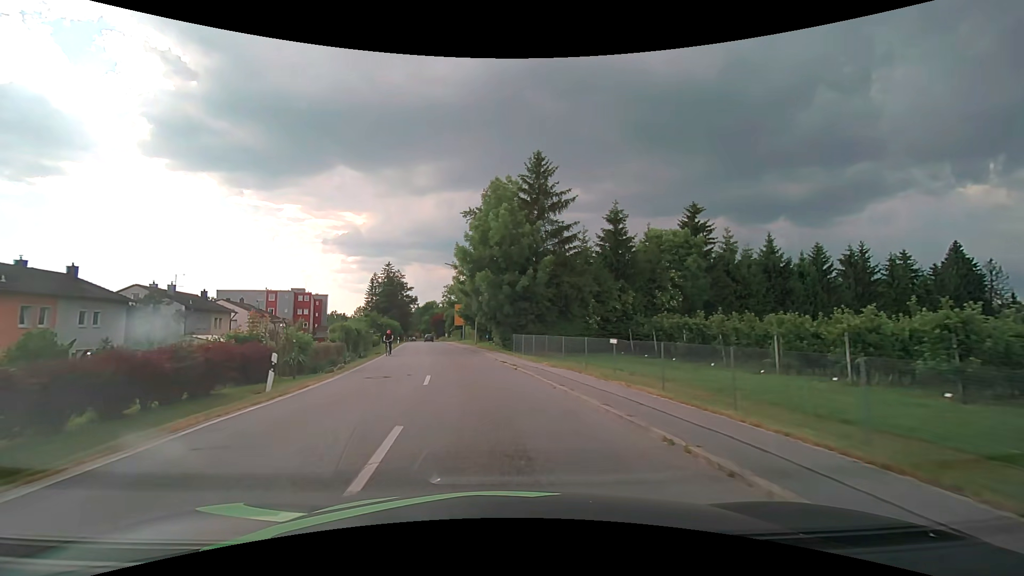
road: secondary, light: Day
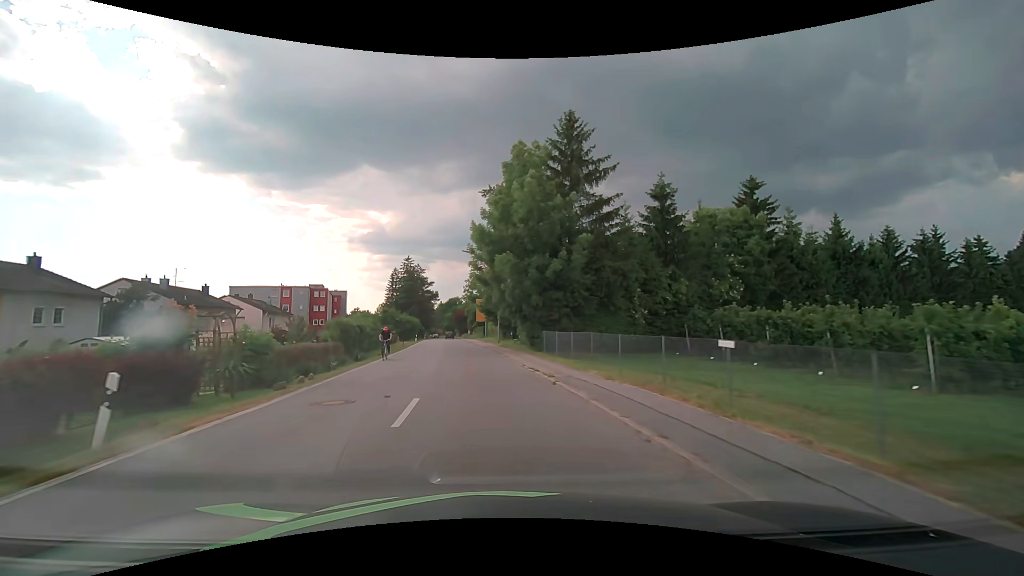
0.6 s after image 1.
(-0.2, +6.4) m; -3°
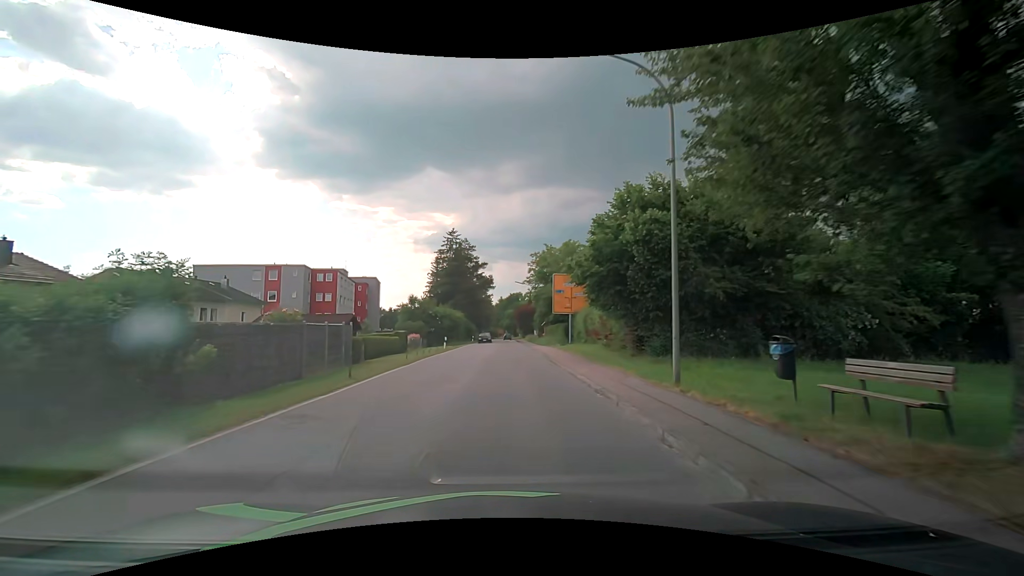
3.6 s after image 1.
(-3.0, +33.5) m; -7°
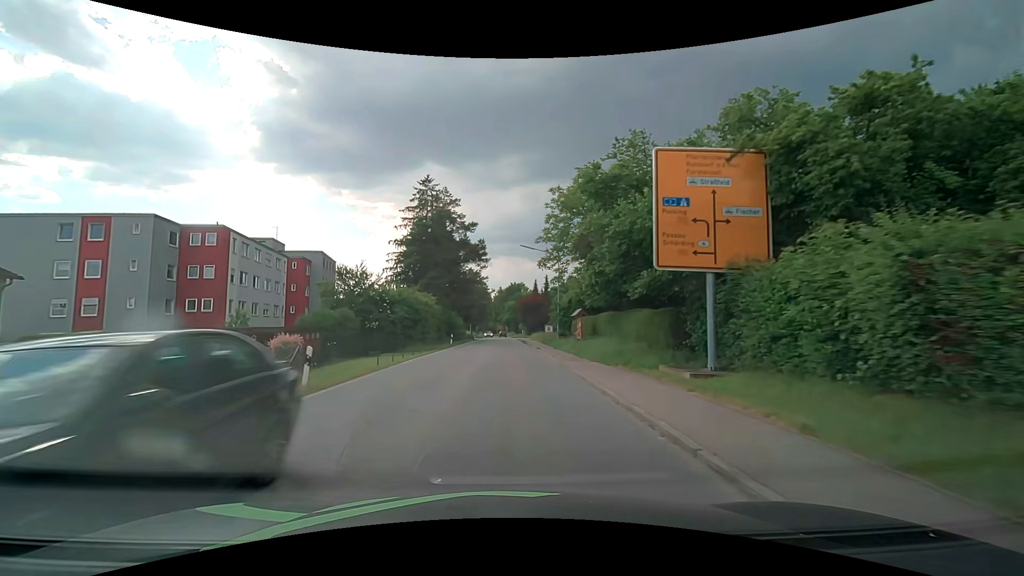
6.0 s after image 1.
(-0.2, +28.2) m; 0°
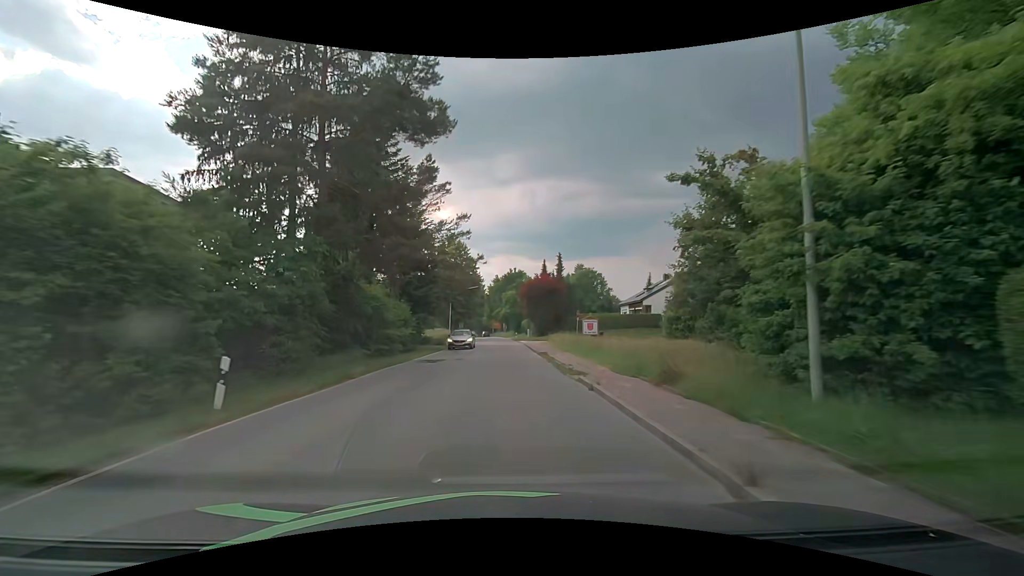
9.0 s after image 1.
(0.0, +36.0) m; 0°
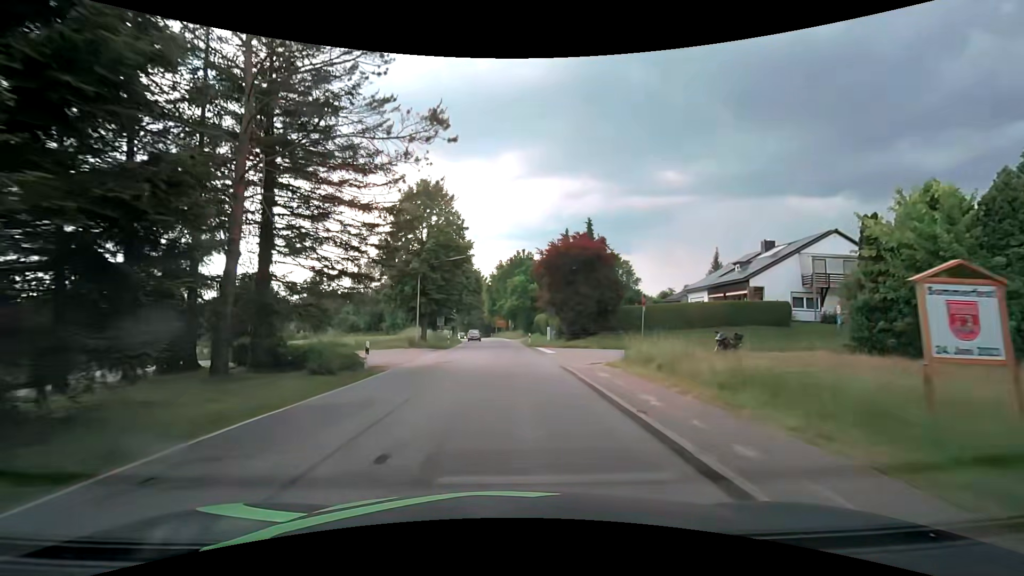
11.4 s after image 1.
(-0.1, +28.6) m; -1°
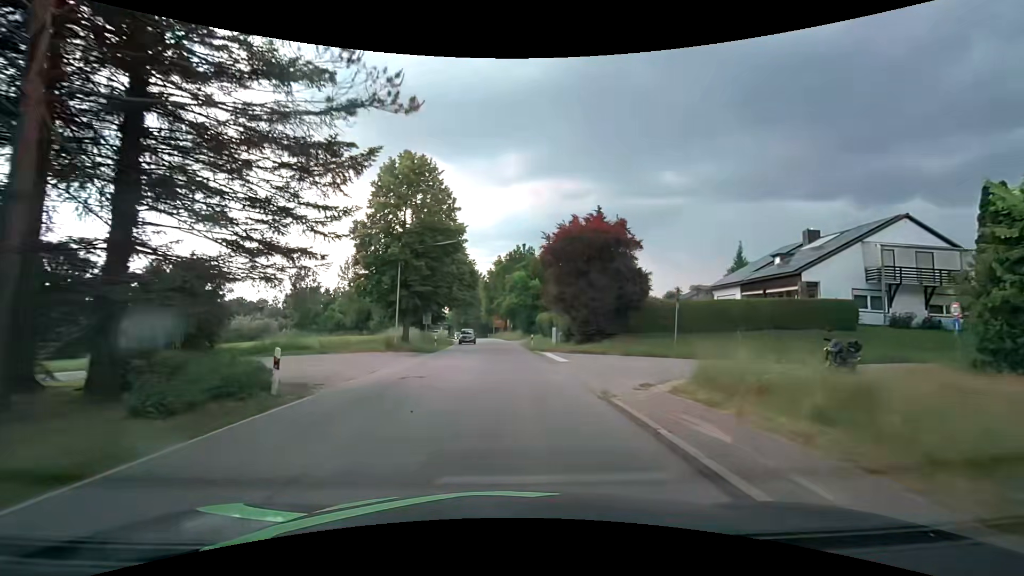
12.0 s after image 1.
(0.0, +7.2) m; 0°
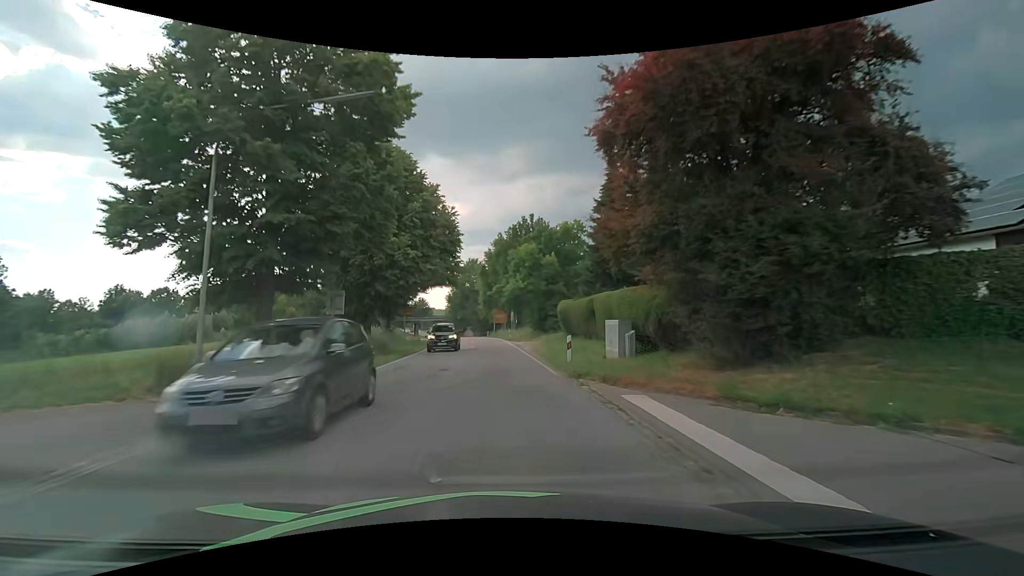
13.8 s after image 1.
(0.0, +21.8) m; 0°
(0, +10) (0, +20) (-1, +30) (-1, +40) (-2, +50) (-3, +60) (-4, +70) (-5, +80) (-6, +90) (-8, +100) m
